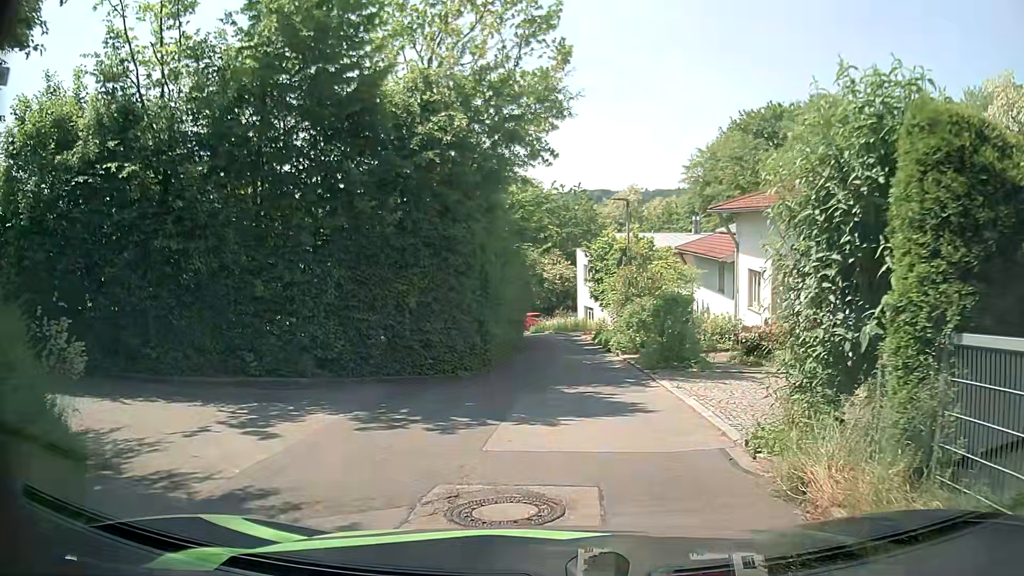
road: residential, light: Day
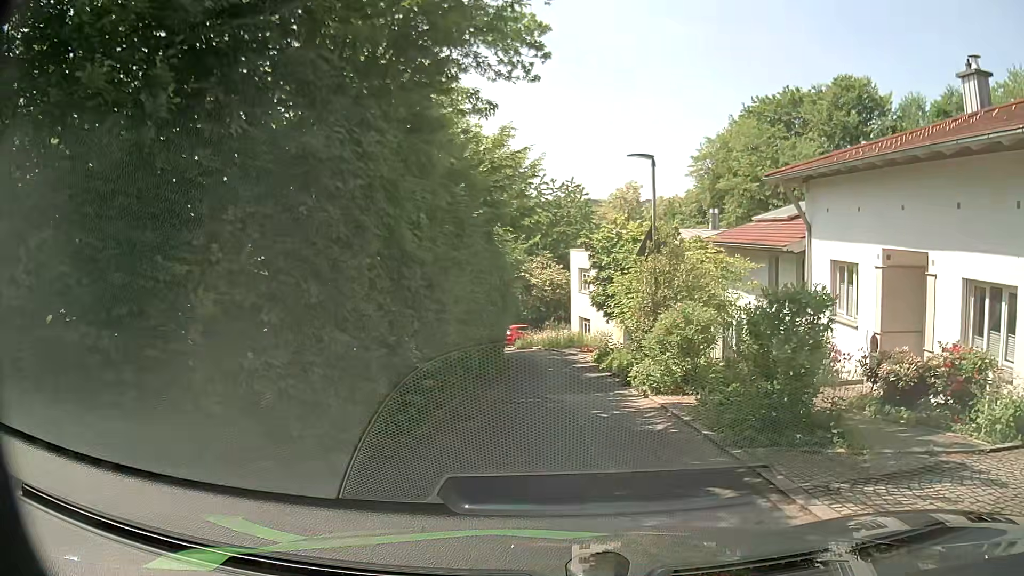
(-0.2, +7.5) m; 0°
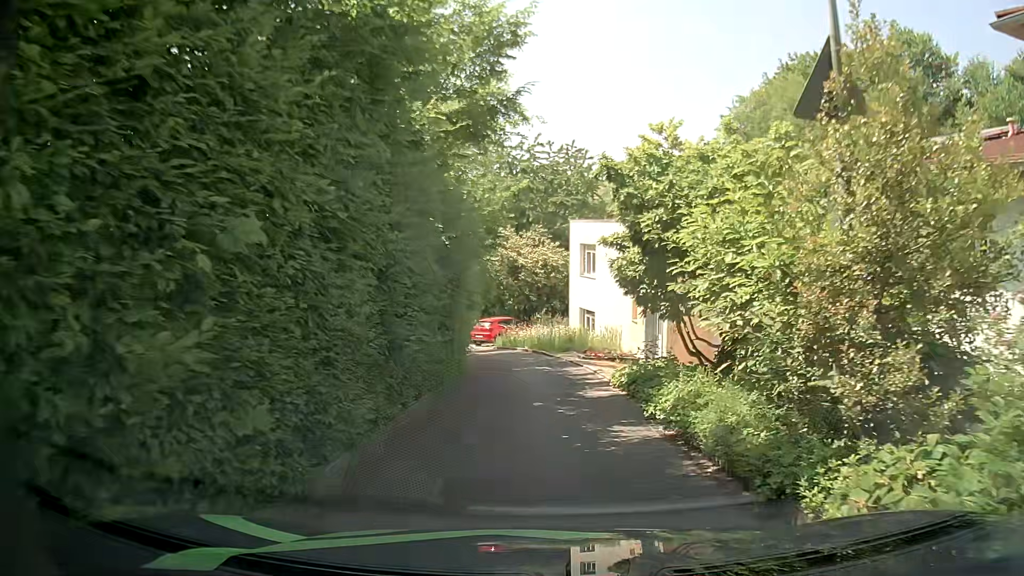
(0.0, +10.1) m; +1°
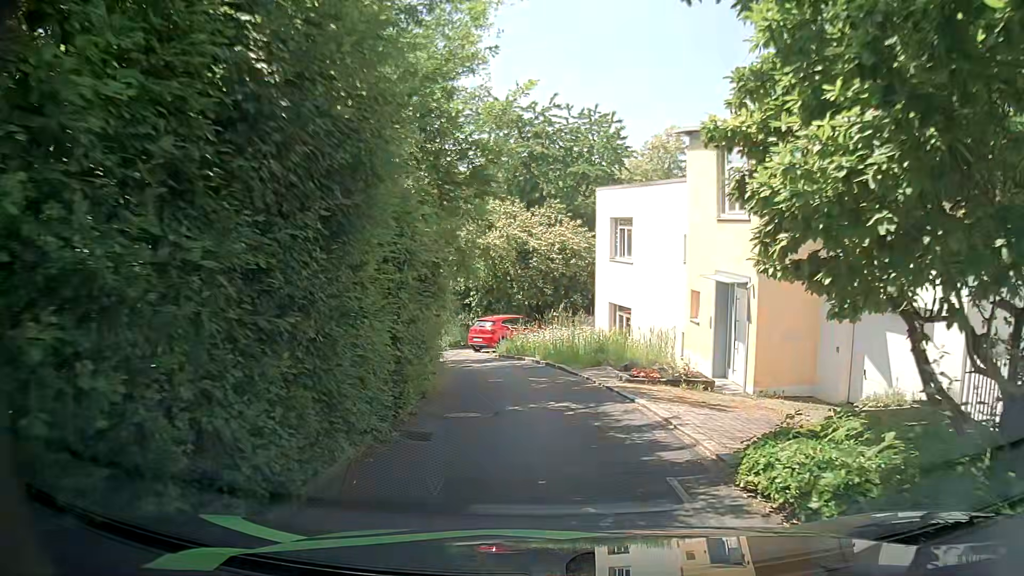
(-0.3, +7.9) m; -1°
